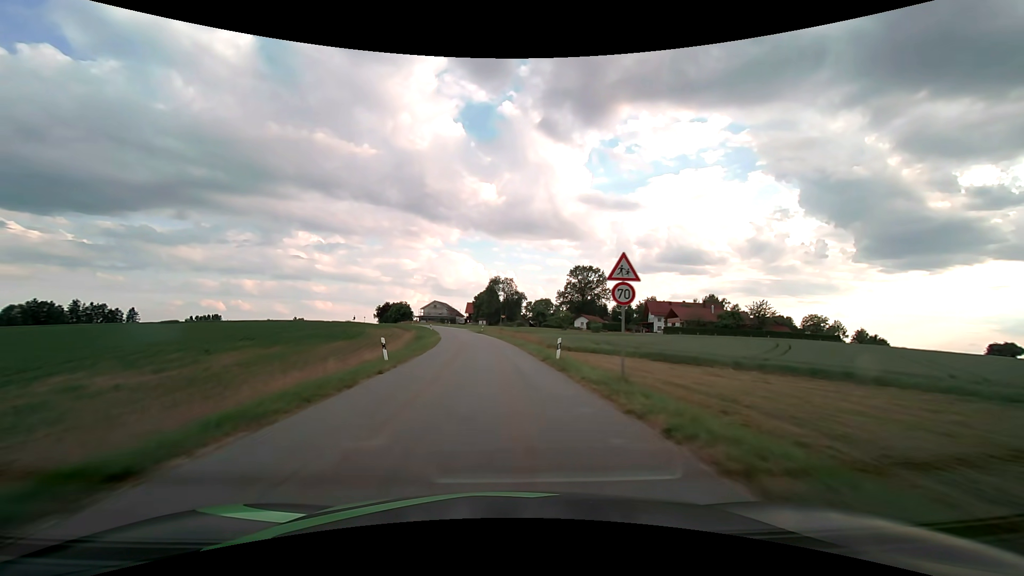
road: tertiary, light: Day
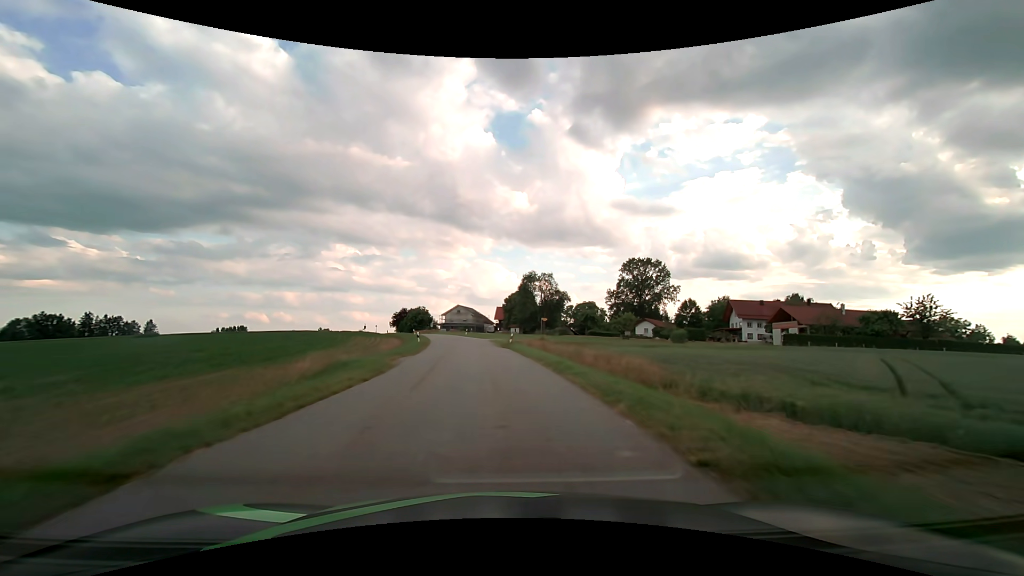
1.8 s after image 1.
(-1.0, +31.0) m; -4°
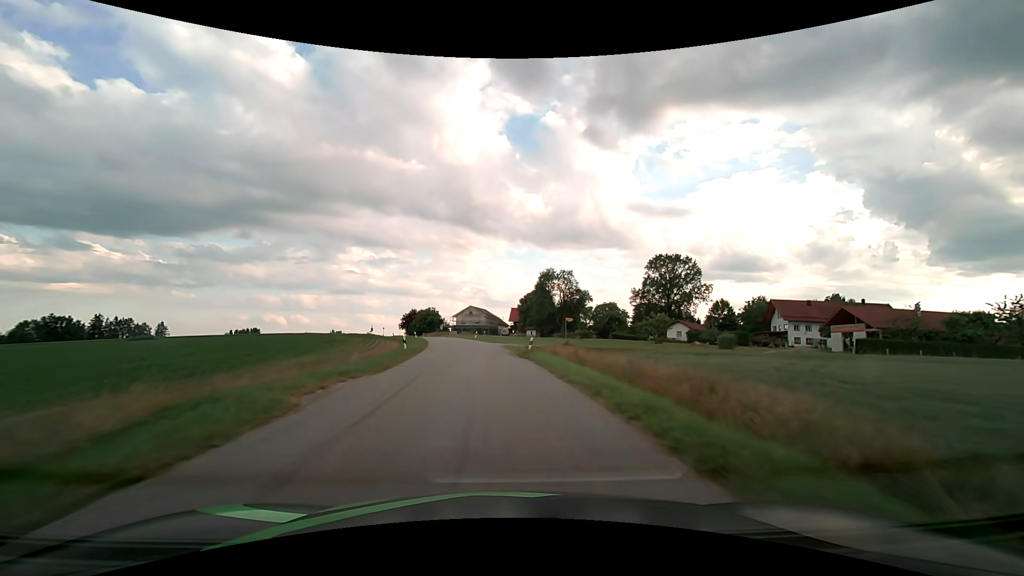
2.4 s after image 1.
(-0.2, +10.2) m; -2°
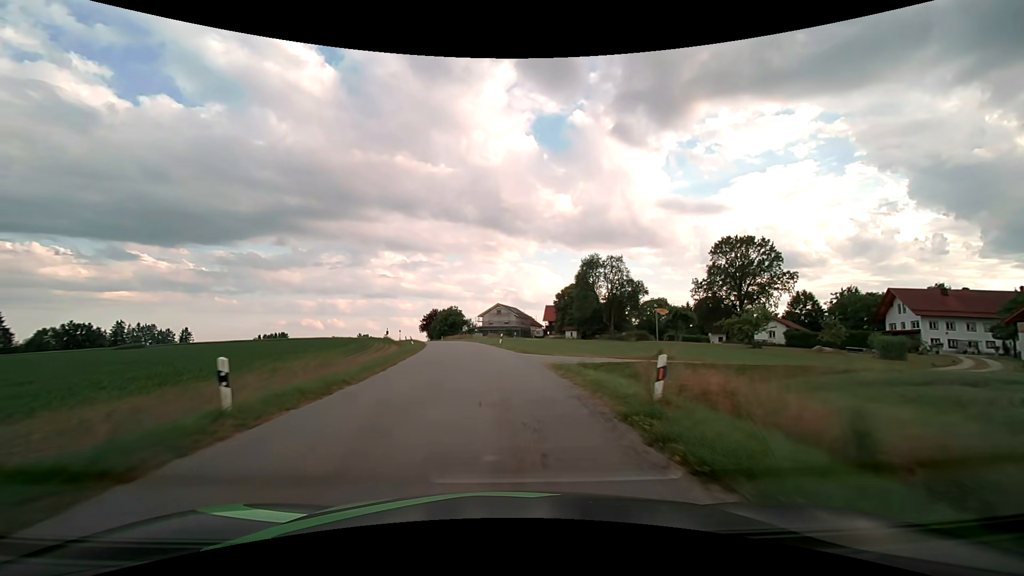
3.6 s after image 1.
(-0.7, +20.2) m; -4°
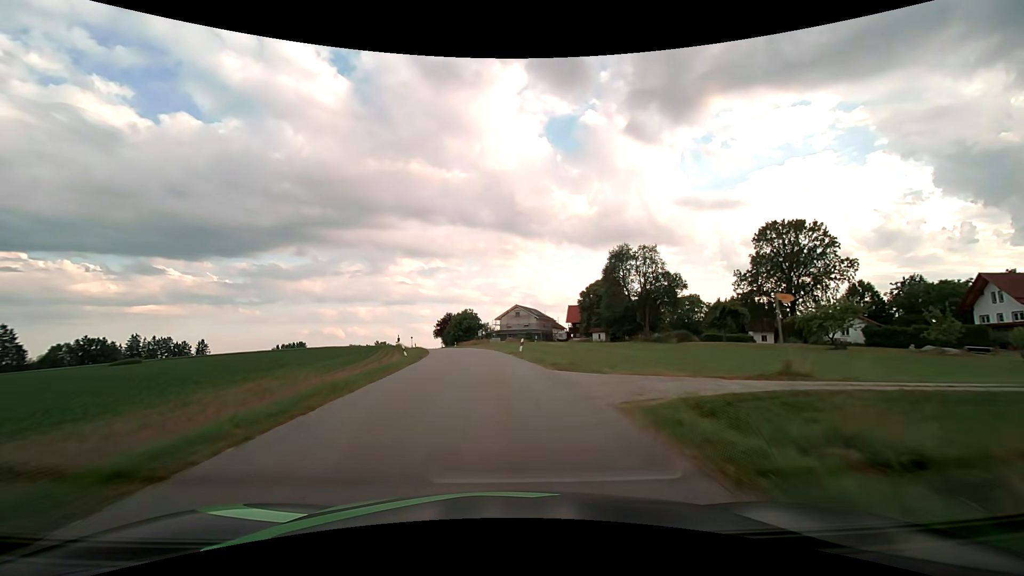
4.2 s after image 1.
(-0.2, +10.0) m; -3°
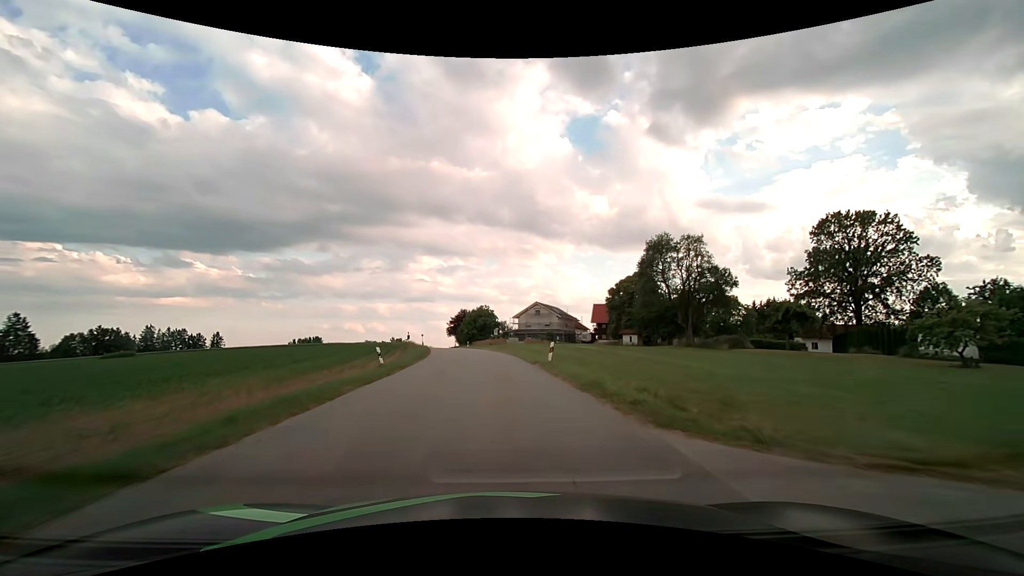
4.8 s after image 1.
(-0.1, +10.0) m; -2°
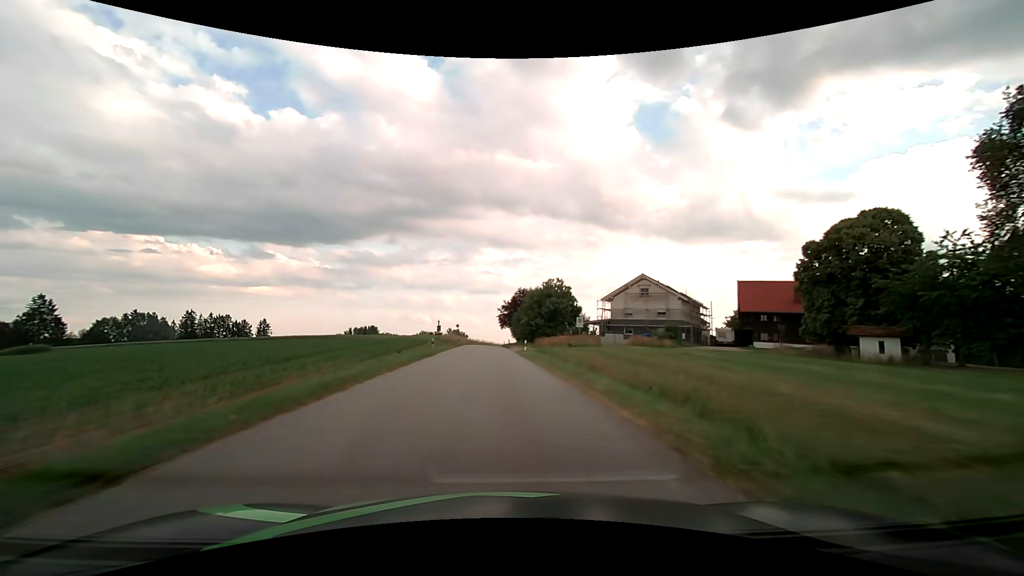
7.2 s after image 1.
(-2.7, +40.9) m; -7°
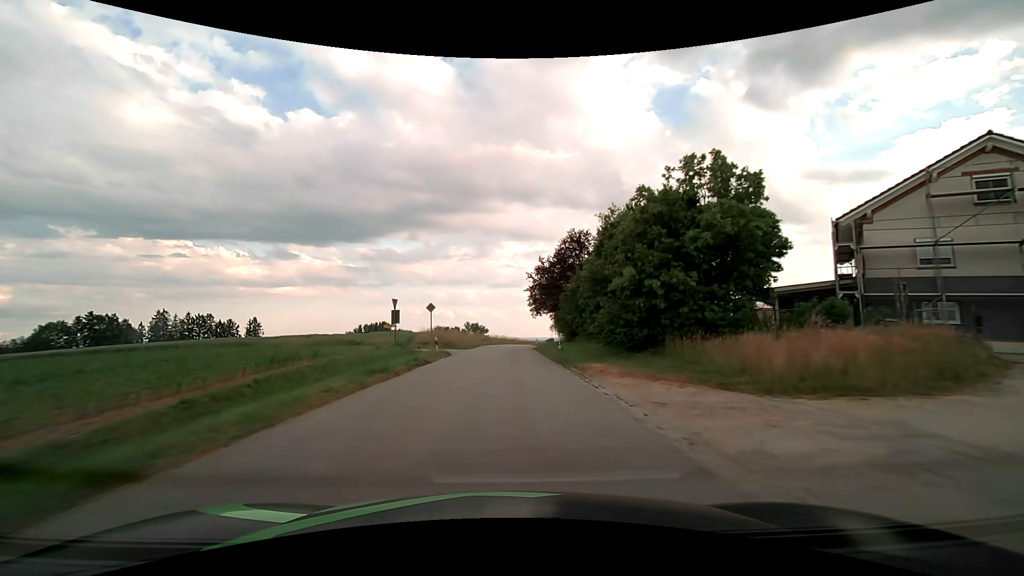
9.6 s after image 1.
(-1.6, +42.4) m; -3°
(0, +10) (0, +20) (0, +30) (0, +40) (0, +50) (+1, +60) (+2, +70) (+3, +80) (+4, +90) (+6, +100) m
